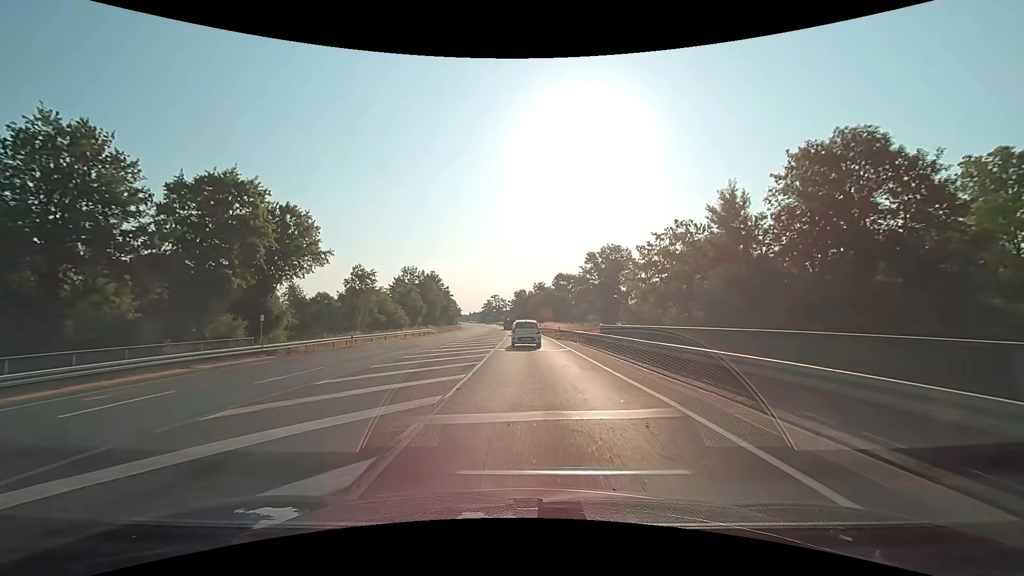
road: primary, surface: asphalt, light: Day
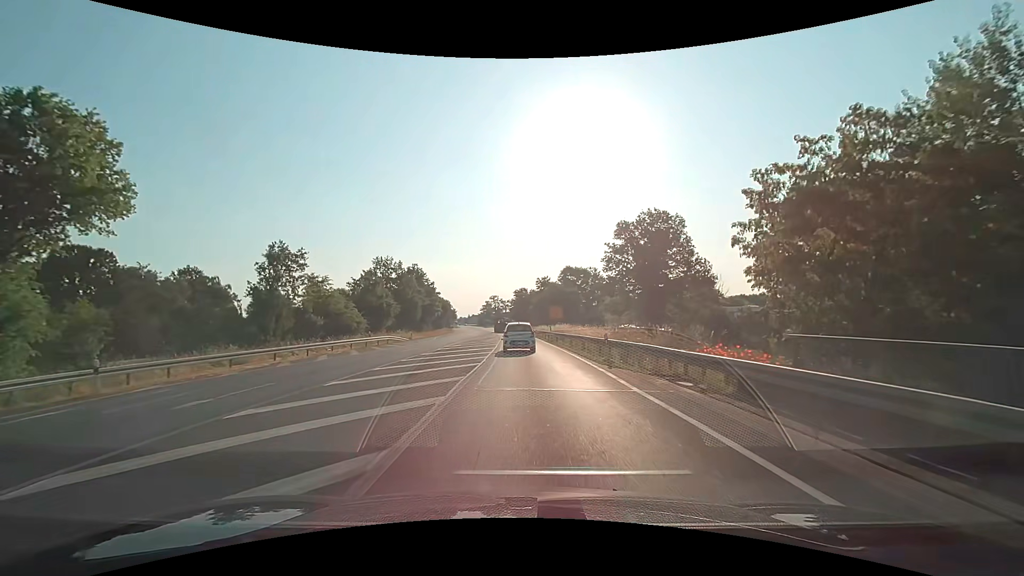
(0.0, +23.4) m; 0°
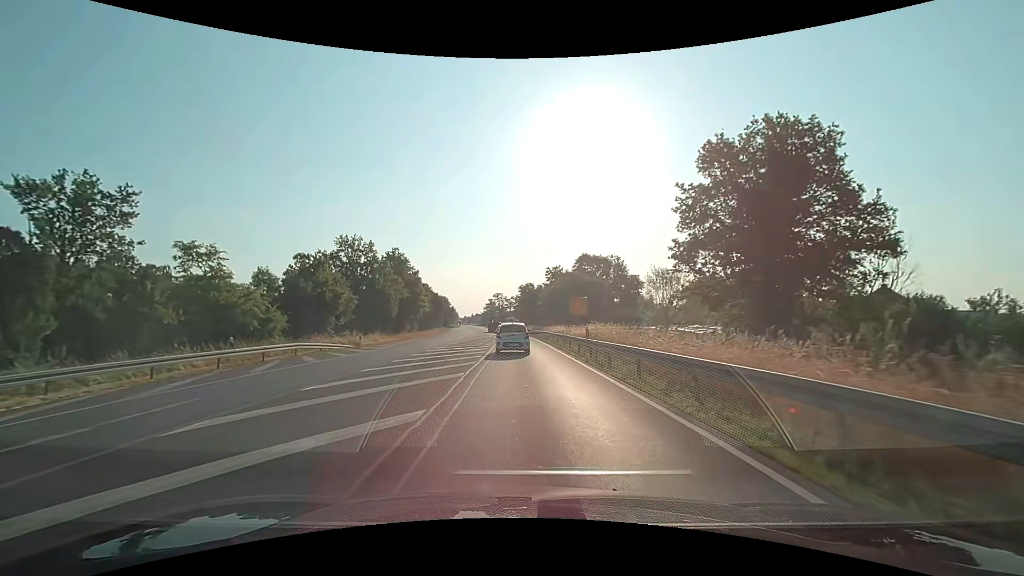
(-0.2, +22.5) m; -1°
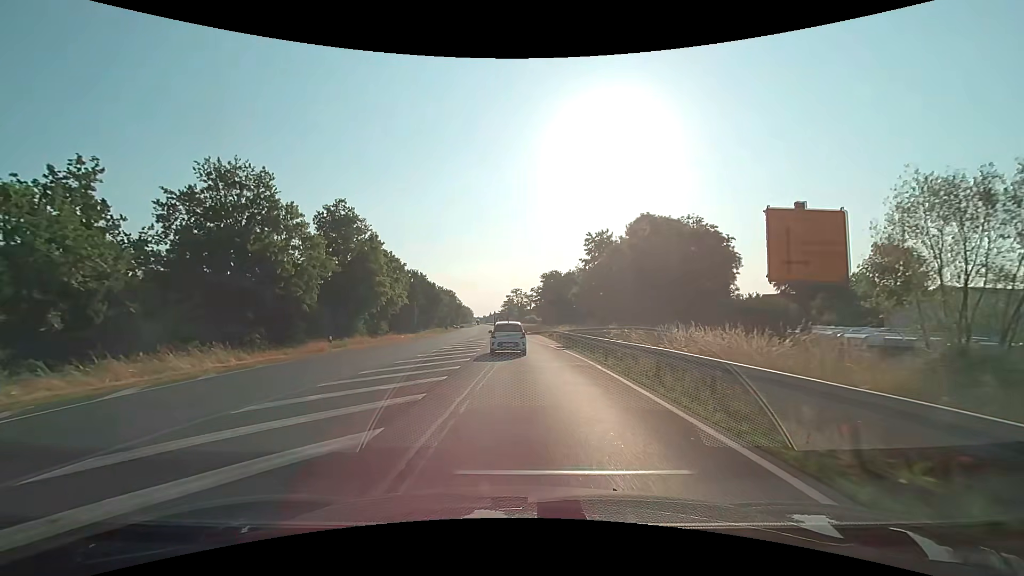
(-0.6, +36.5) m; -2°
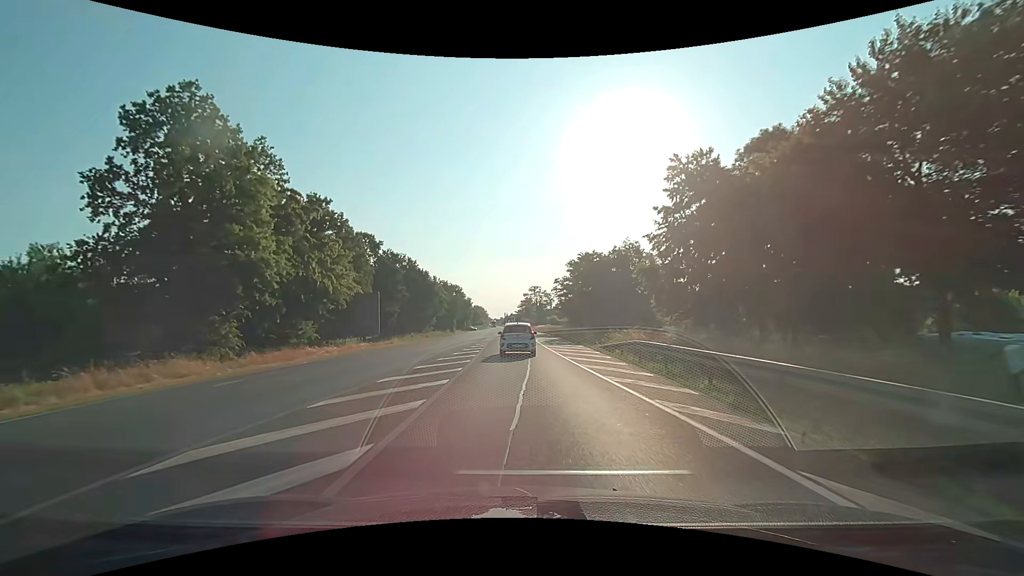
(-0.9, +29.0) m; -3°
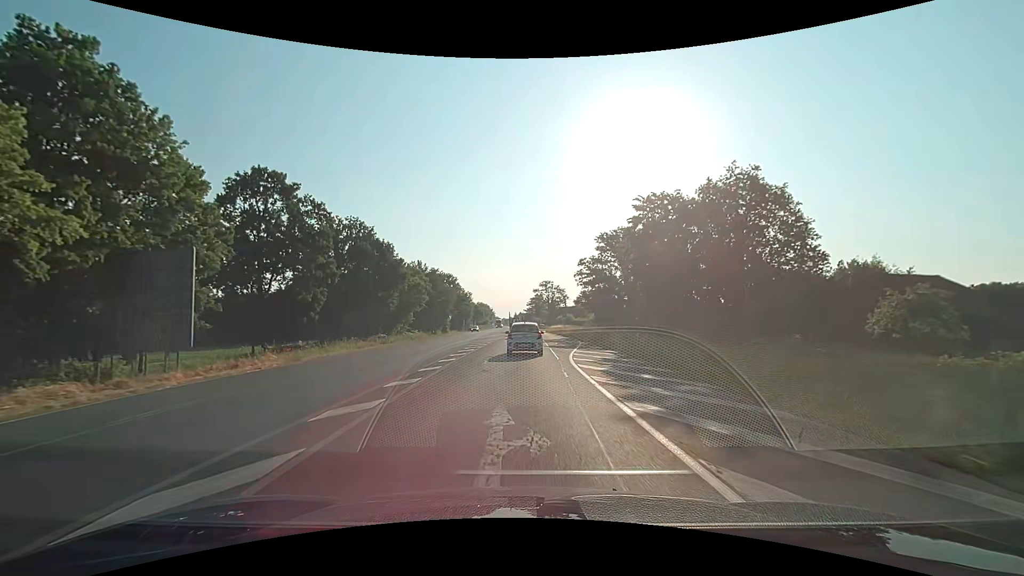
(-0.2, +29.7) m; -1°
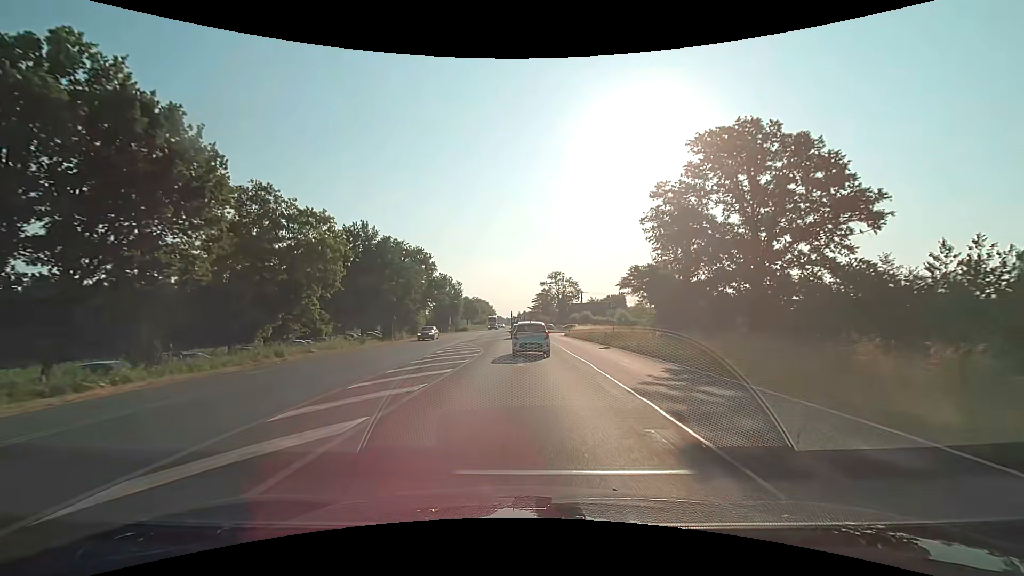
(-0.4, +37.5) m; -1°
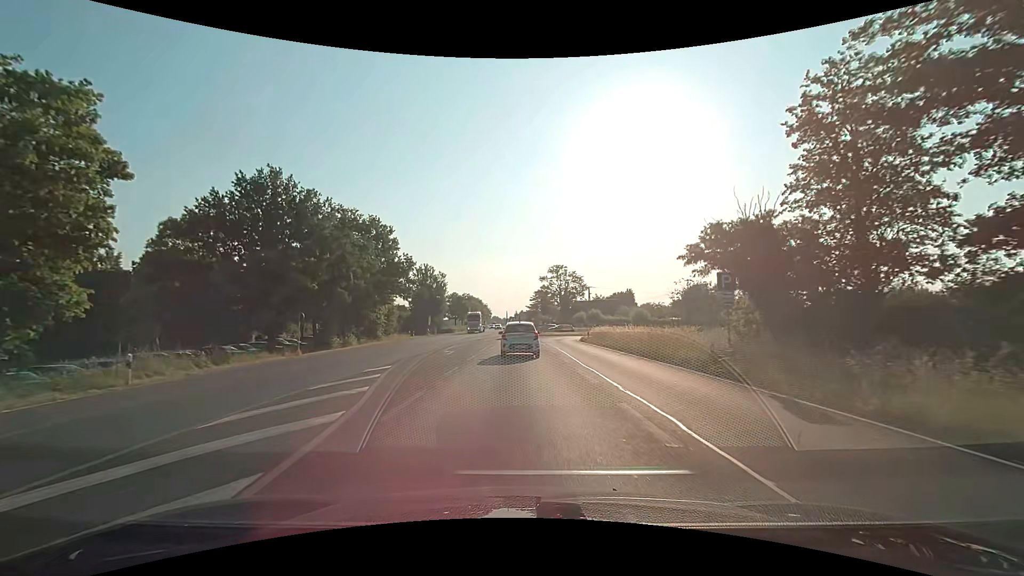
(+0.1, +21.9) m; 0°
(0, +10) (0, +20) (0, +30) (0, +40) (-1, +50) (-1, +60) (-1, +70) (-1, +80) (-2, +90) (-2, +100) m
